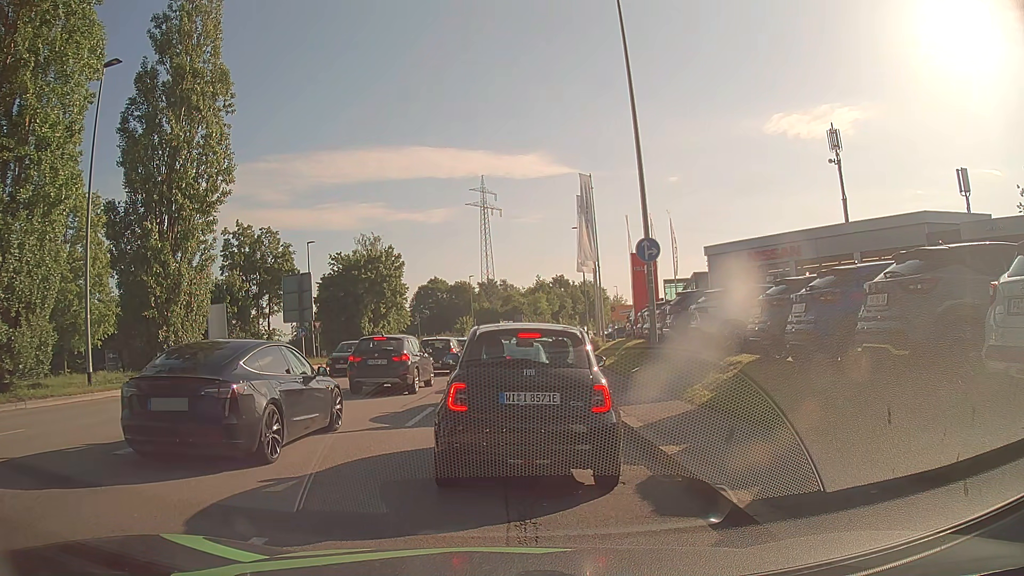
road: tertiary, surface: asphalt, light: Day
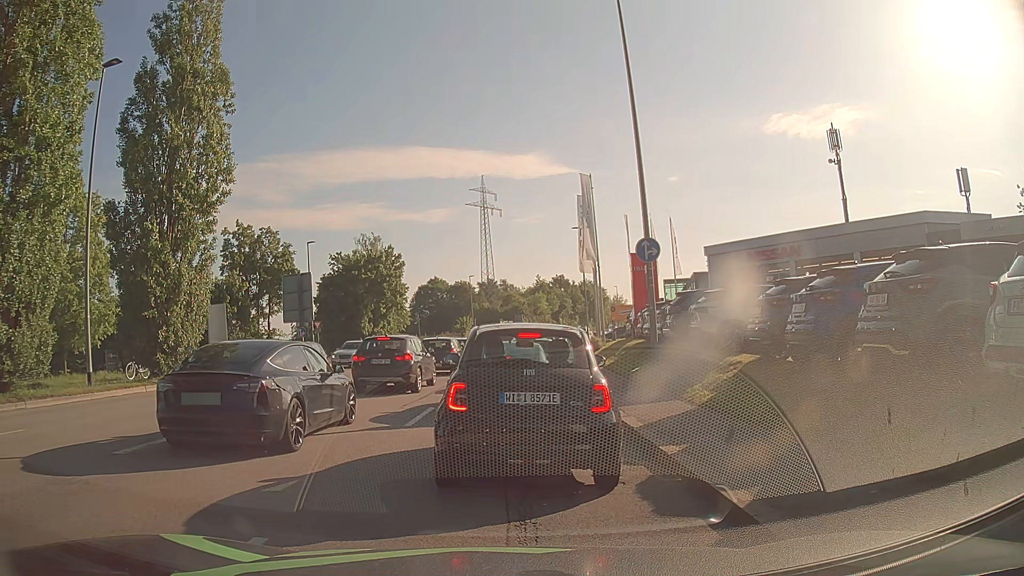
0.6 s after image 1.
(0.0, 0.0) m; 0°
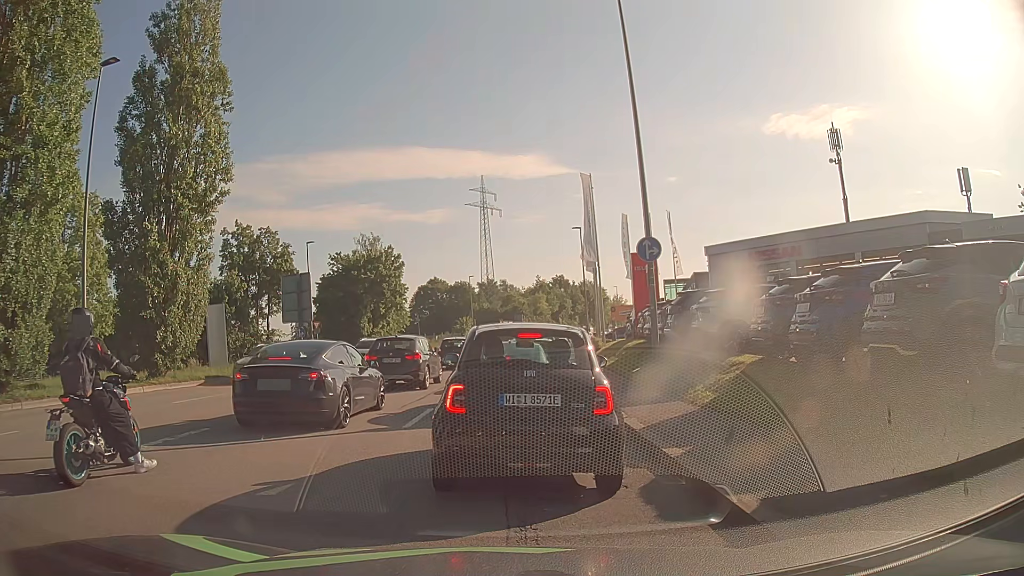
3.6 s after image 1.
(0.0, +0.2) m; 0°
